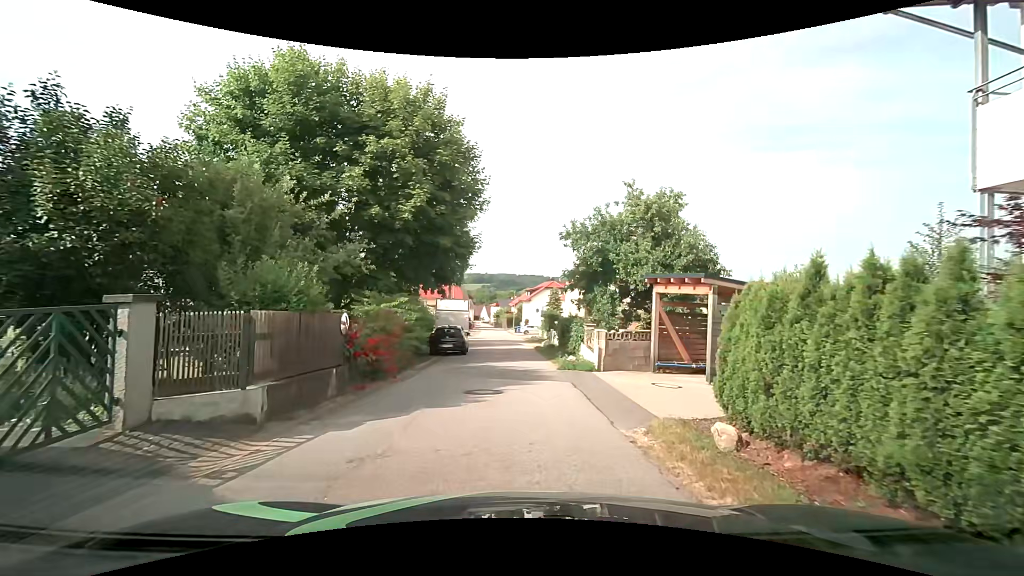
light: Day
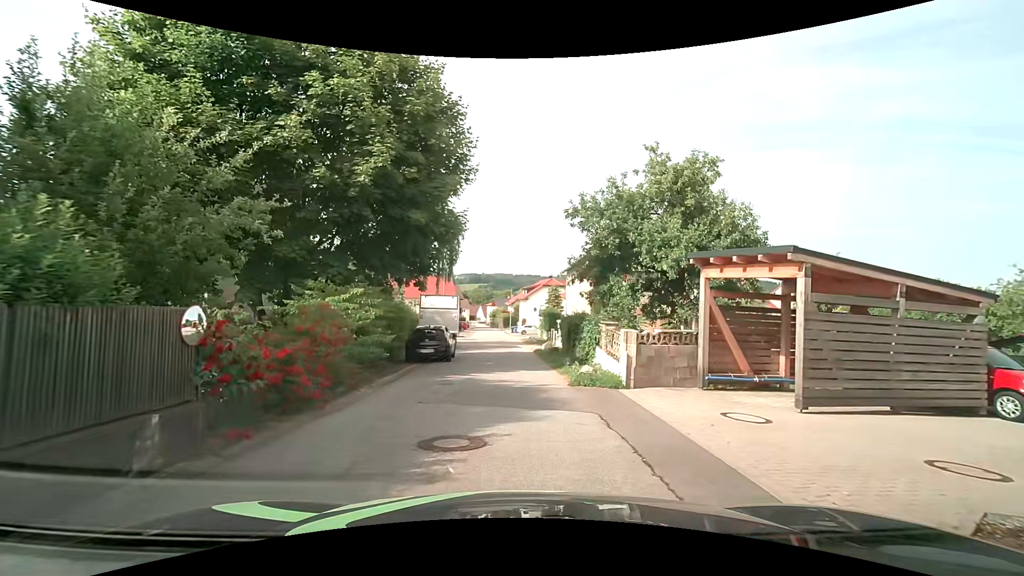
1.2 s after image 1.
(+0.1, +4.6) m; +1°
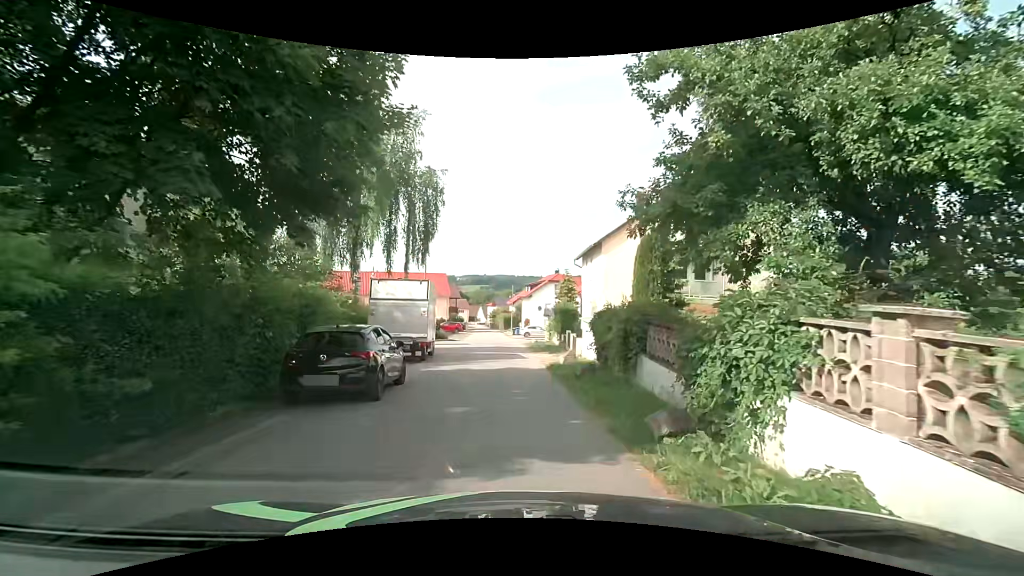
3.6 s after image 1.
(-0.1, +10.7) m; -2°
